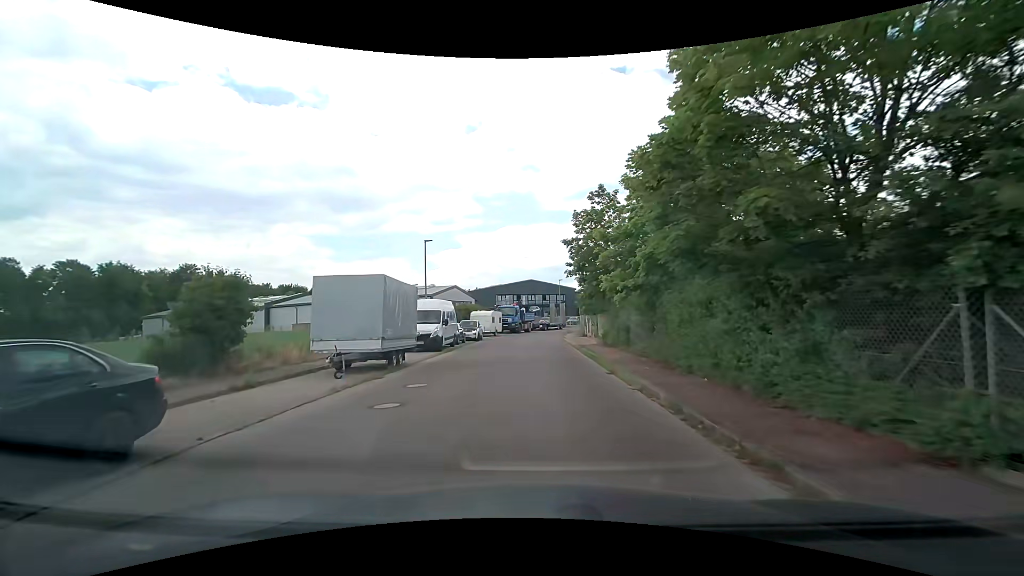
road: residential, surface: asphalt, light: Day
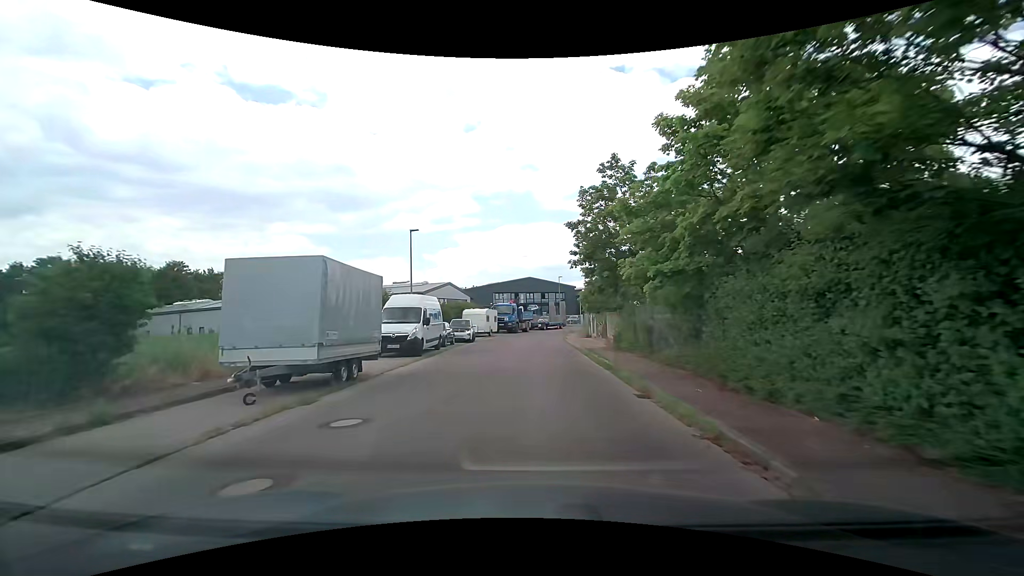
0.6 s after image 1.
(+0.1, +4.1) m; +1°
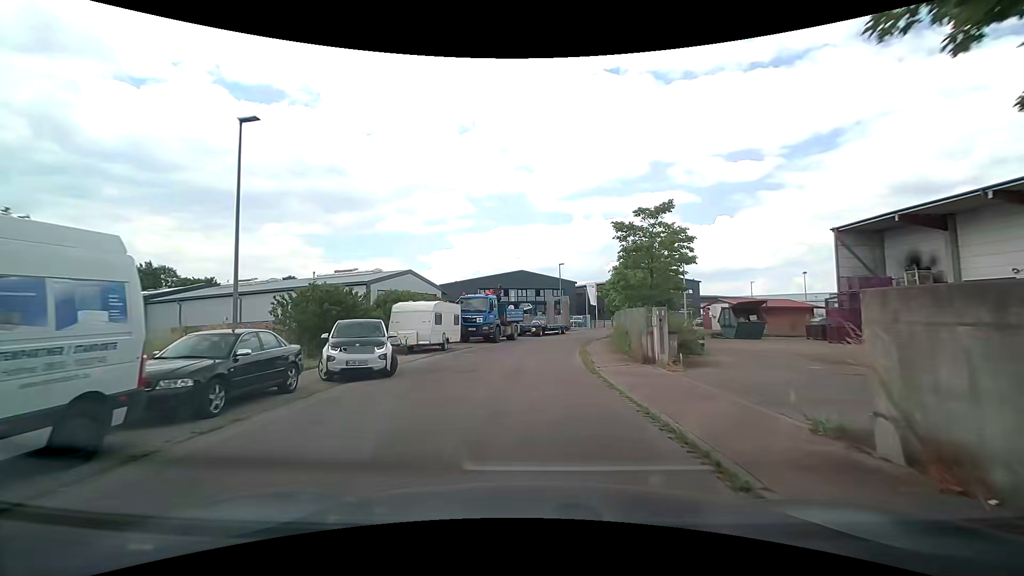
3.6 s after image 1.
(+0.4, +19.7) m; +1°
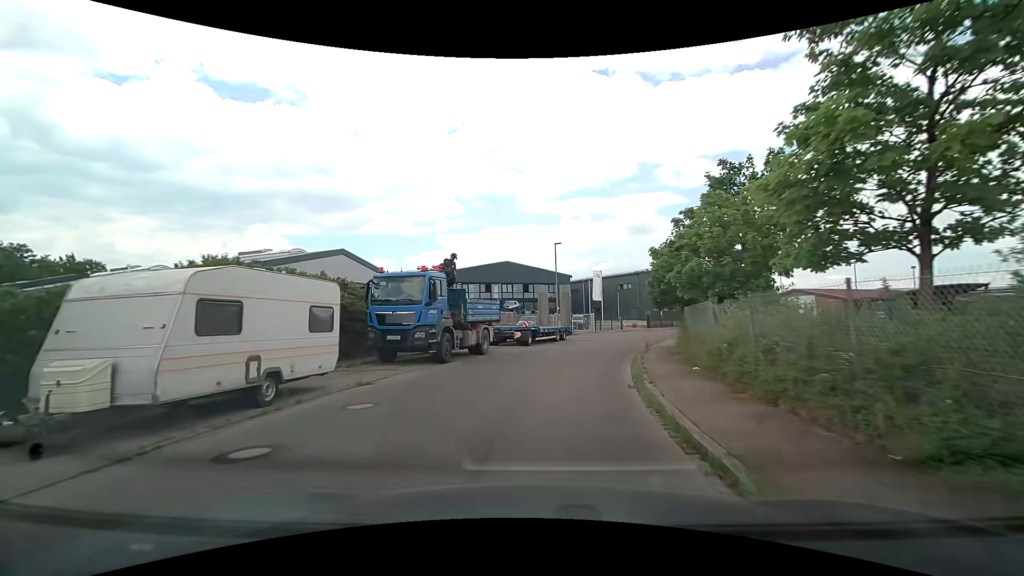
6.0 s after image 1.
(+0.1, +15.9) m; +1°
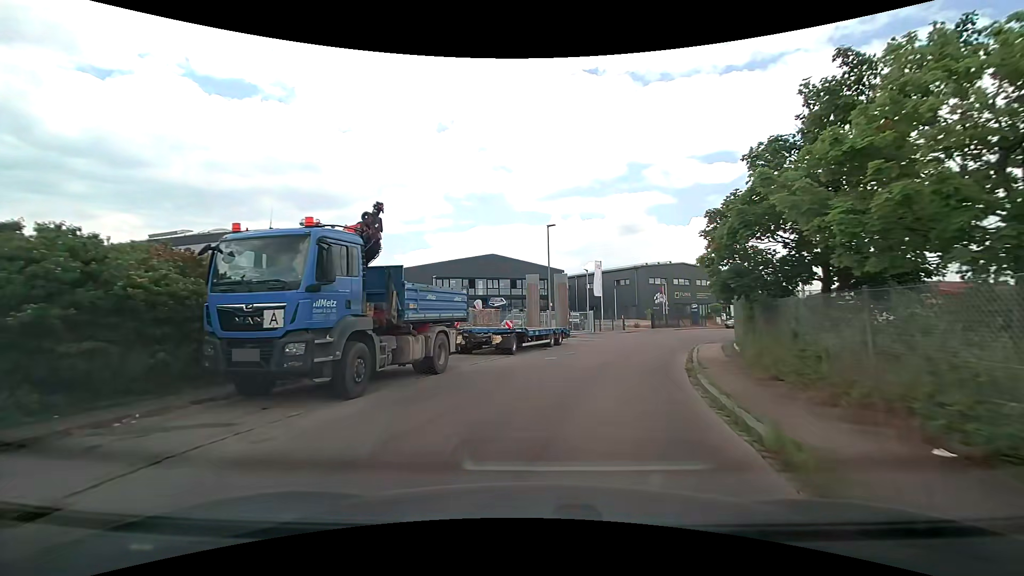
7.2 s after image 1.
(+0.1, +7.8) m; +1°
(0, +10) (+2, +20) (+6, +29) (+11, +38) (+17, +46) (+23, +53) (+31, +60) (+39, +66) (+48, +70) (+57, +75) m
